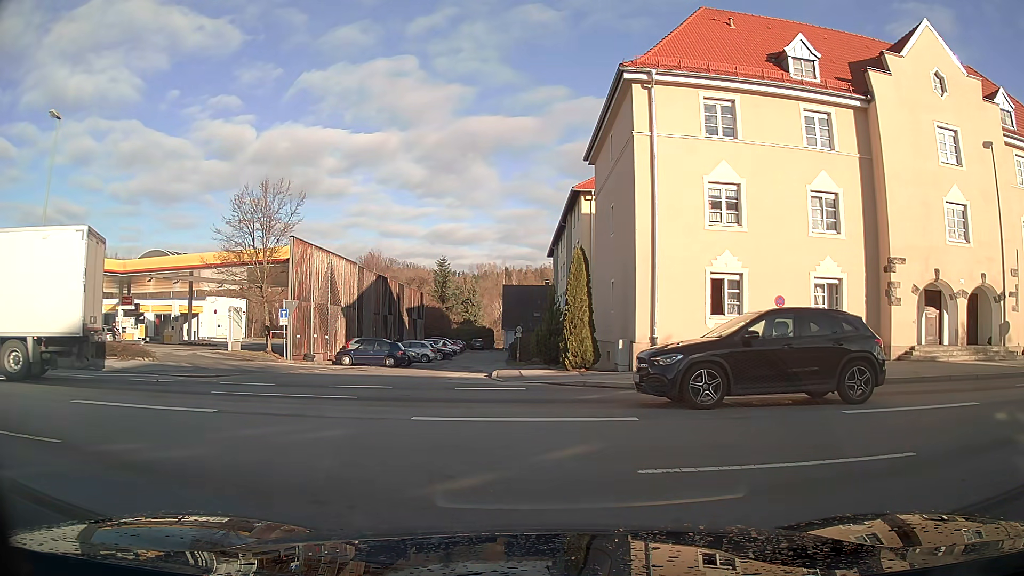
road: residential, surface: asphalt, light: Day
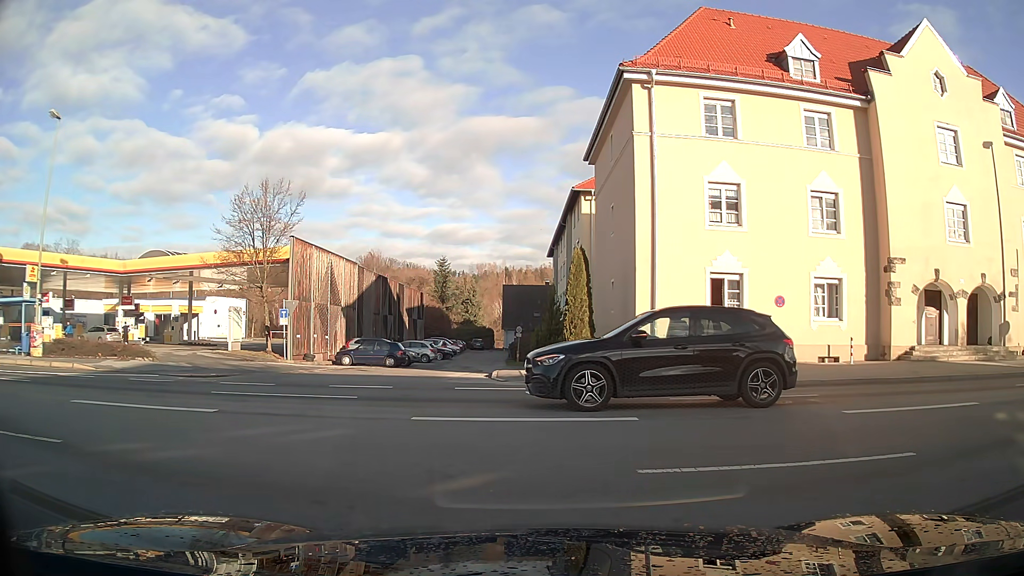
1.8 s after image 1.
(0.0, 0.0) m; 0°
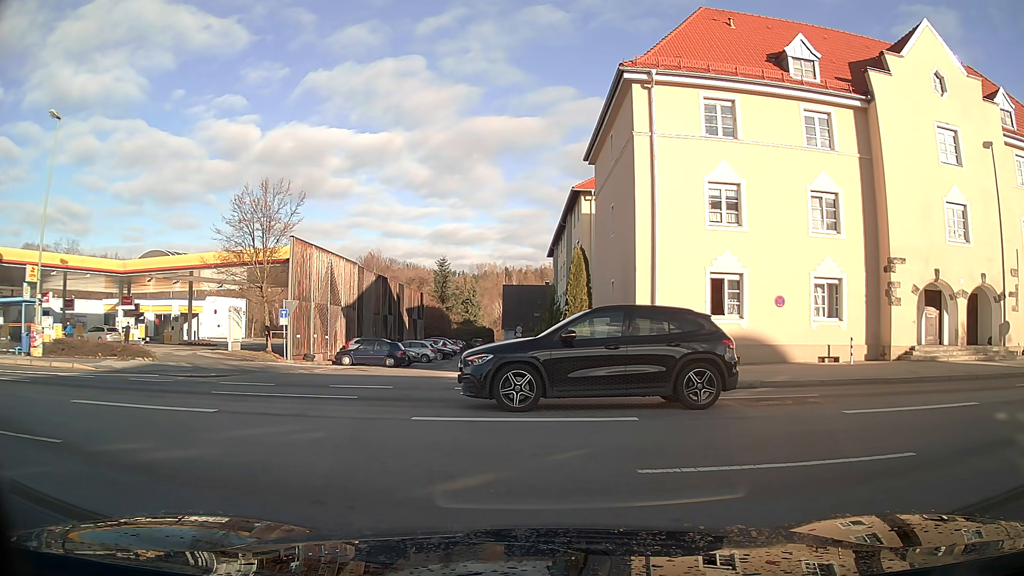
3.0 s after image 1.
(0.0, 0.0) m; 0°
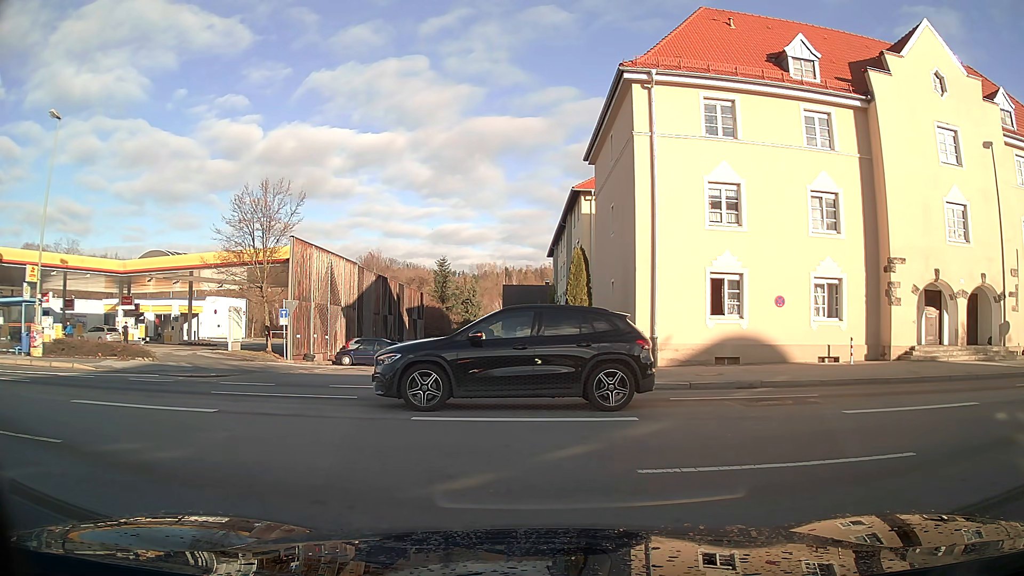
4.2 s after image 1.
(0.0, 0.0) m; 0°
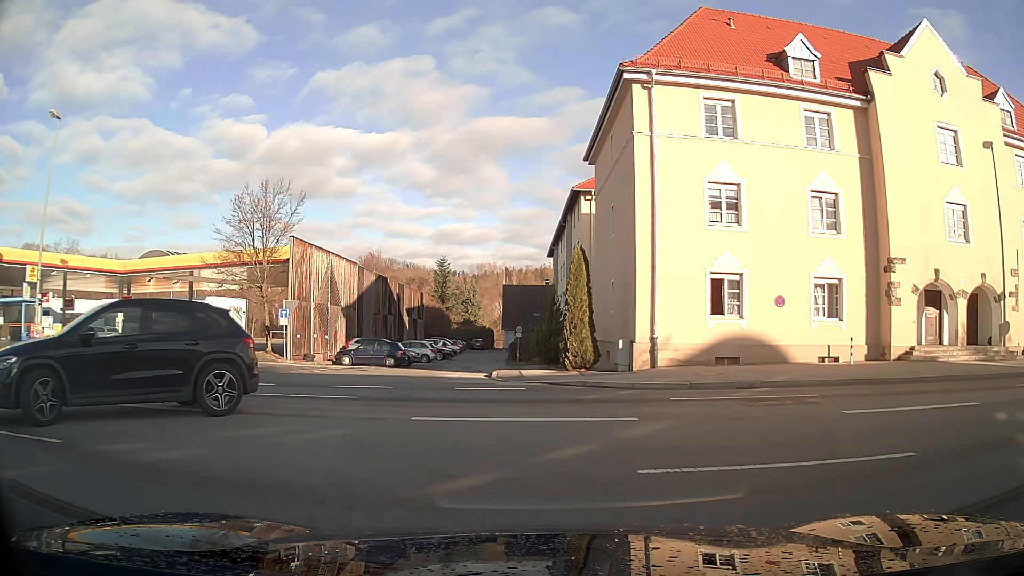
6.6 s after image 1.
(0.0, 0.0) m; 0°
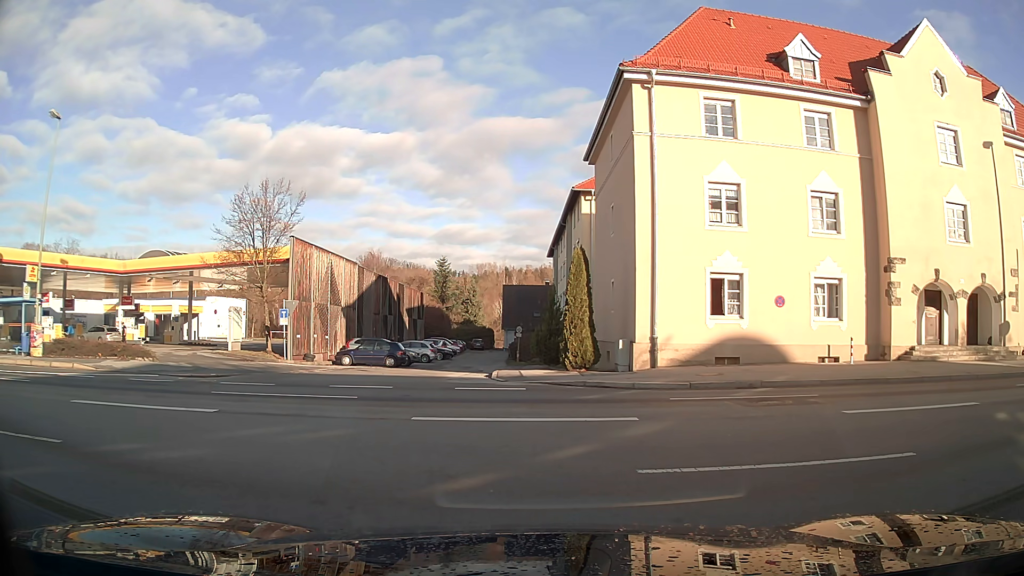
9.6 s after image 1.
(0.0, 0.0) m; 0°
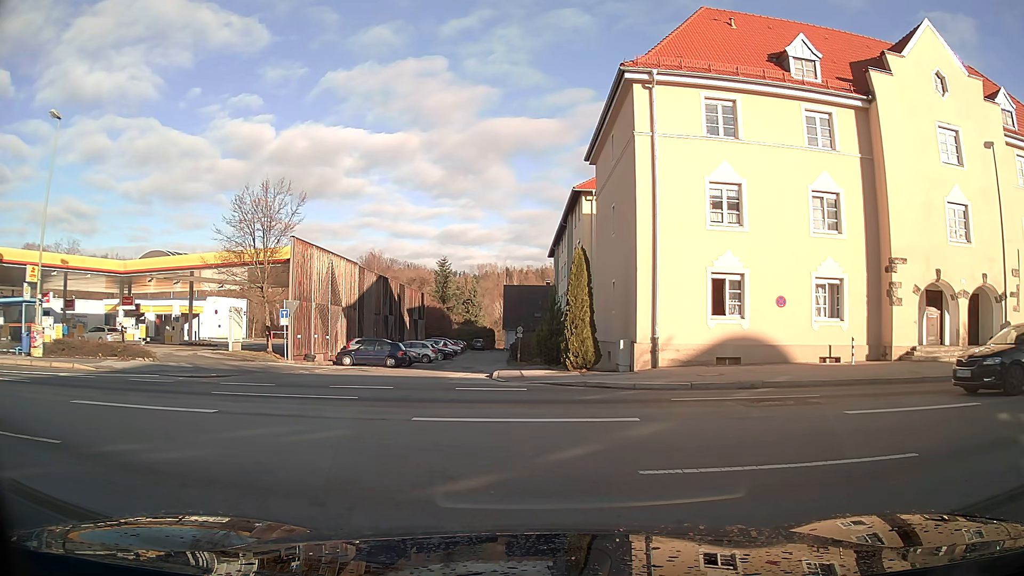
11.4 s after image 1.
(0.0, 0.0) m; 0°
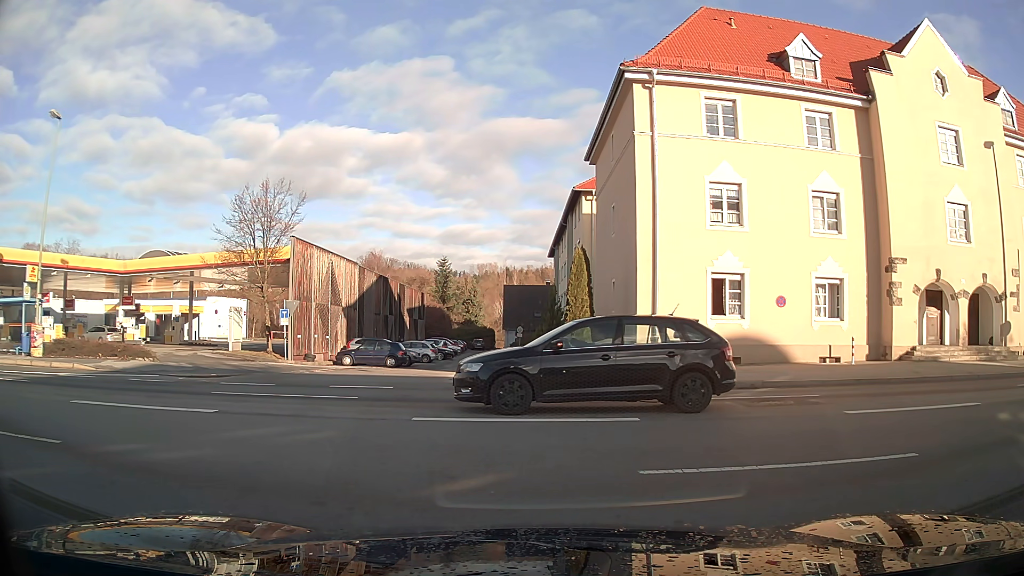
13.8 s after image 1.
(0.0, 0.0) m; 0°
(-6, +7) (-16, +10) (-26, +10) (-36, +9) (-46, +9) (-56, +10) (-66, +10) (-76, +11) (-85, +12) (-95, +12) m
